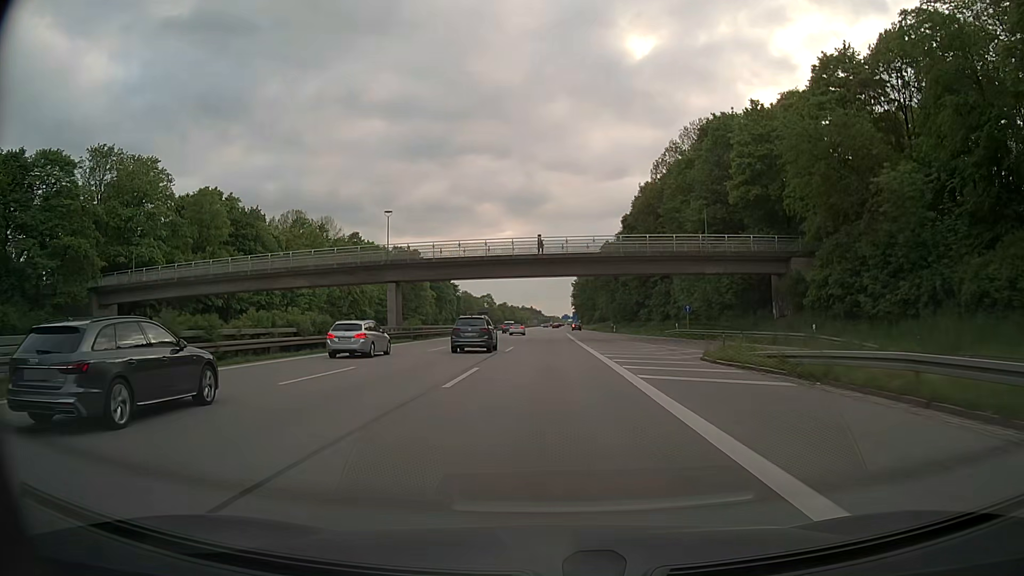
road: motorway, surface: asphalt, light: Day
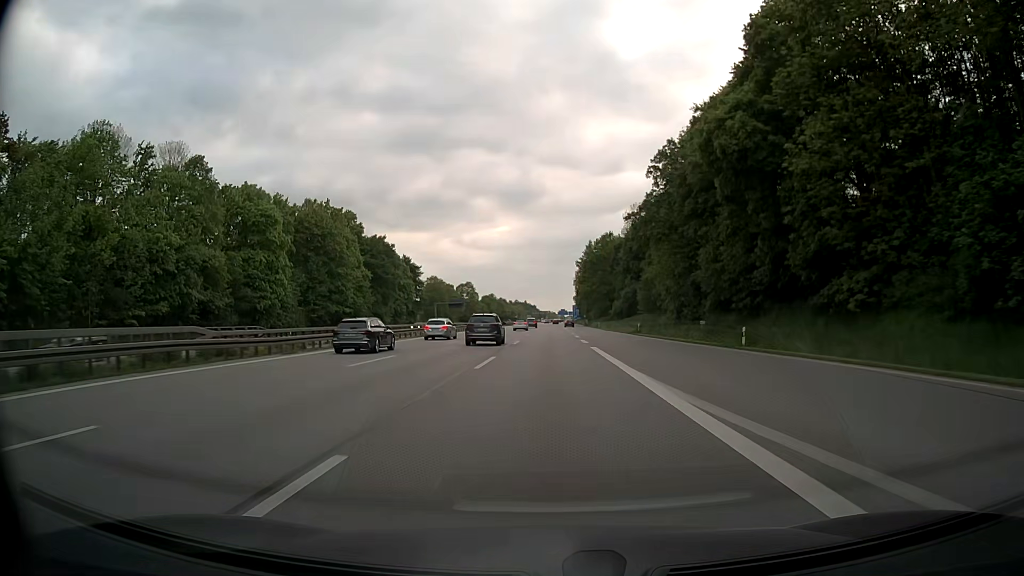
(+0.3, +67.4) m; 0°
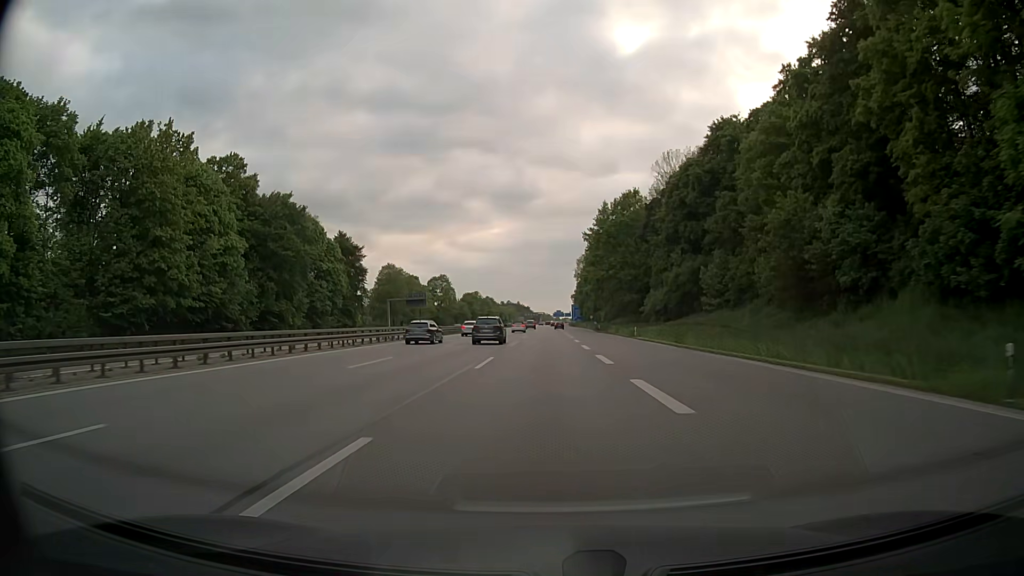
(+0.2, +53.7) m; 0°
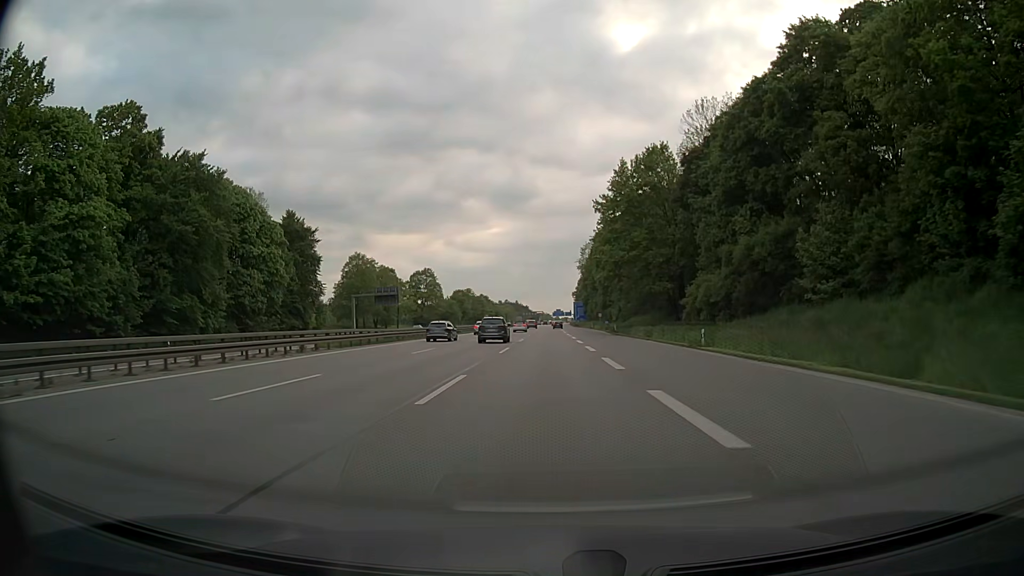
(0.0, +26.8) m; 0°
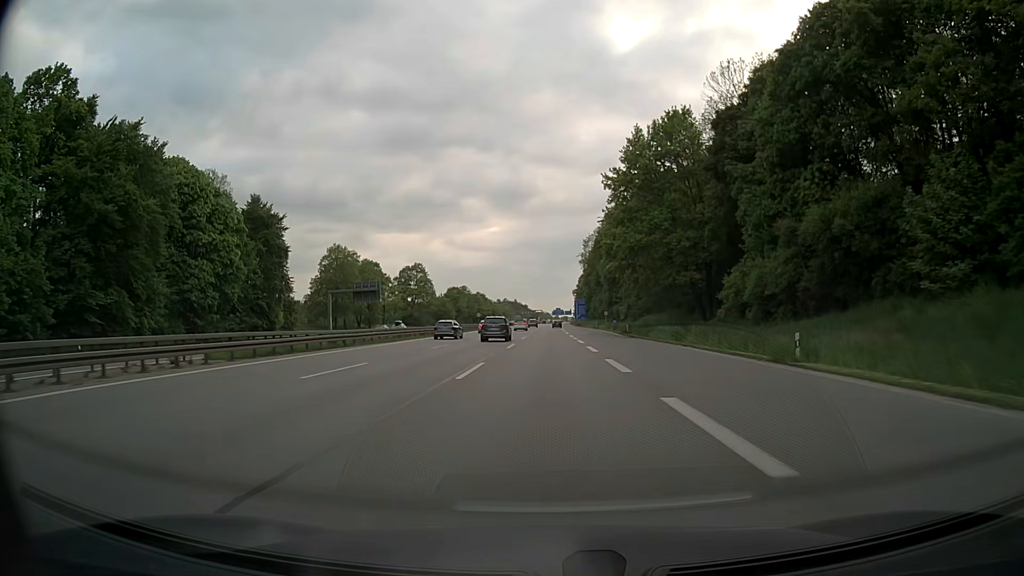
(0.0, +13.4) m; 0°
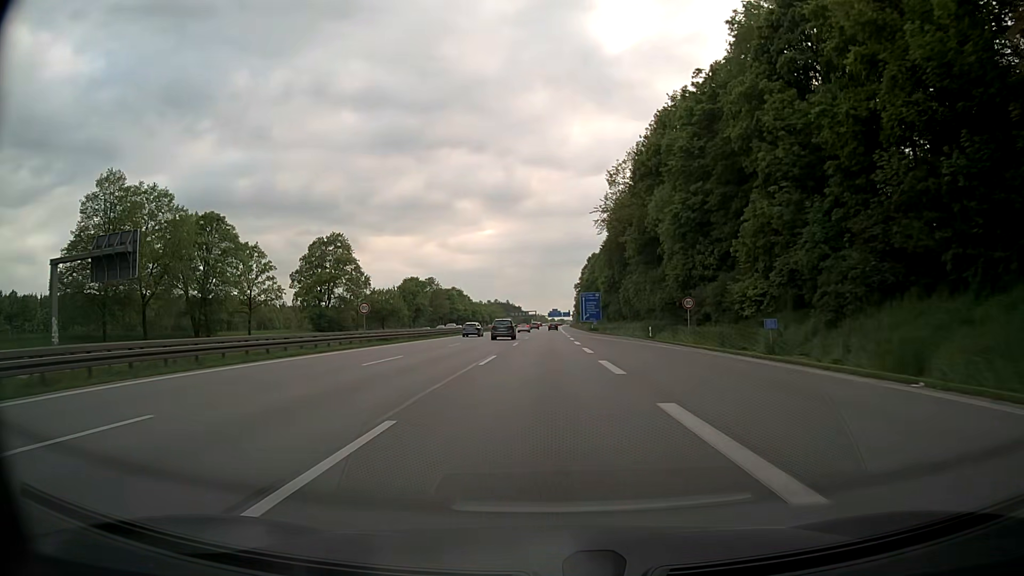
(+0.1, +66.9) m; 0°
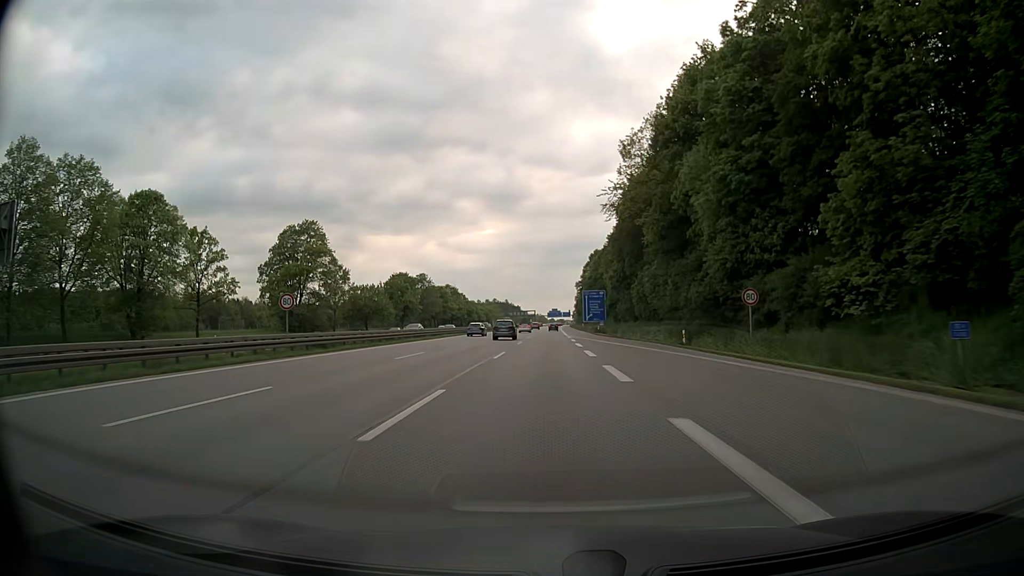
(0.0, +13.4) m; 0°
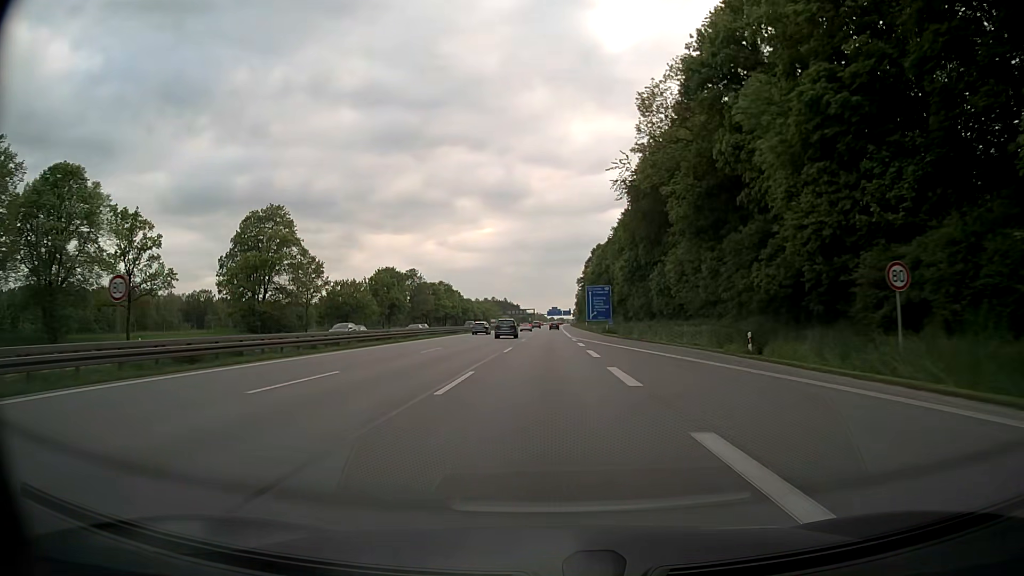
(0.0, +13.4) m; 0°
(0, +10) (0, +20) (0, +30) (0, +40) (0, +50) (0, +60) (0, +70) (0, +80) (0, +90) (0, +100) m
